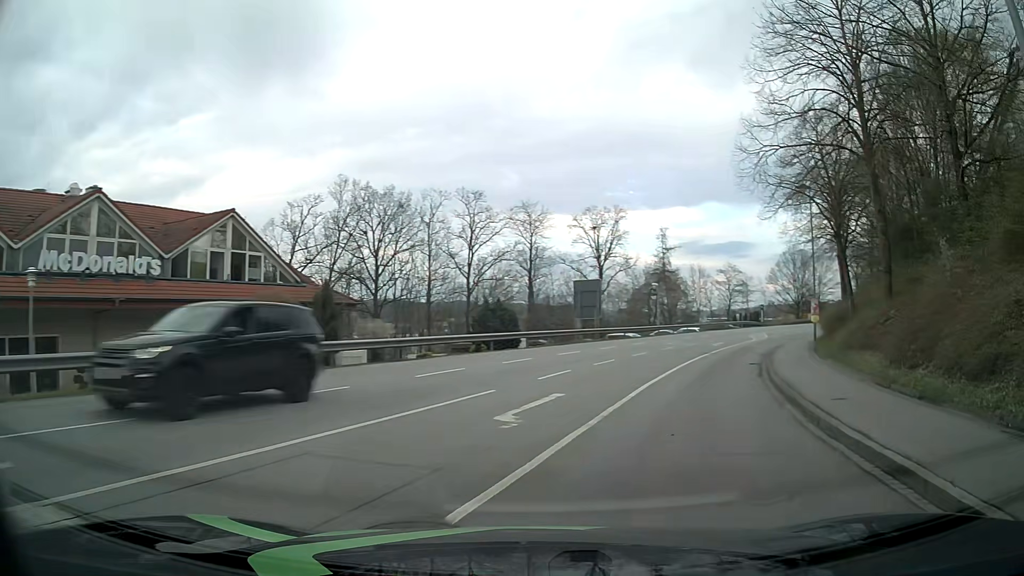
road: tertiary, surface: asphalt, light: Day
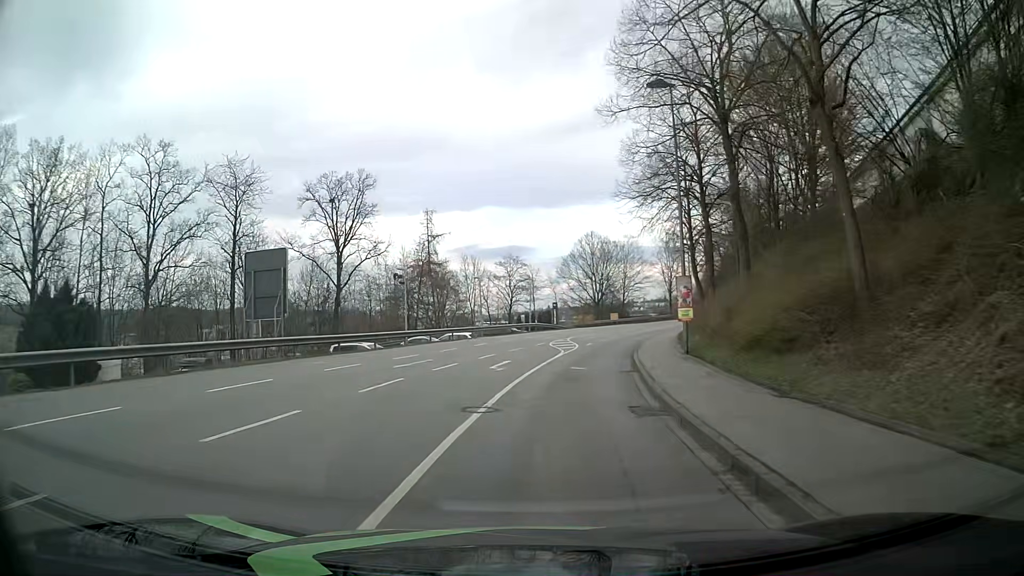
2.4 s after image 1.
(+4.7, +20.6) m; +18°
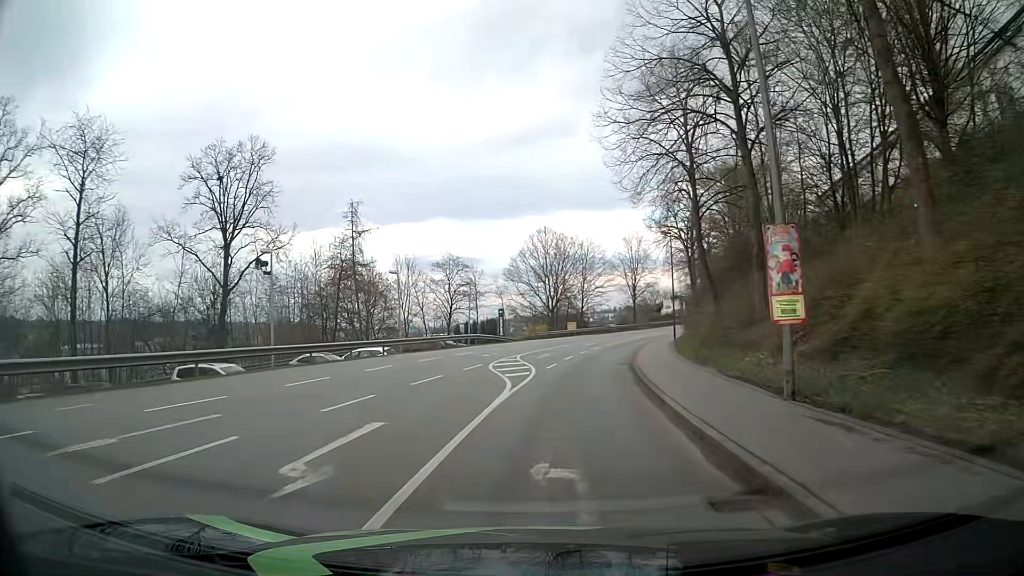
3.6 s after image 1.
(+0.5, +14.0) m; +4°
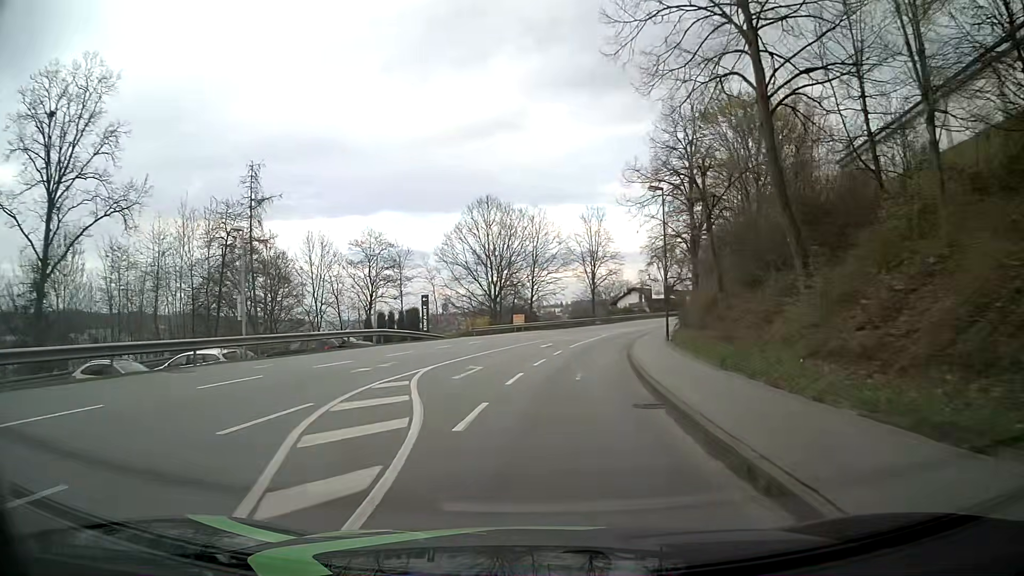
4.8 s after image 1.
(+0.6, +15.3) m; +5°
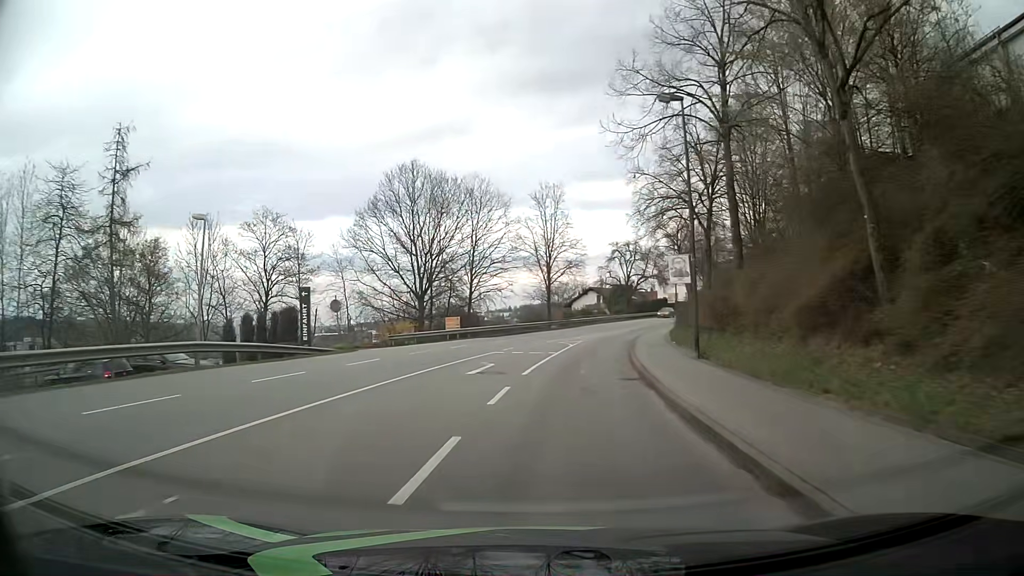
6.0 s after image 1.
(+0.6, +15.3) m; +4°
